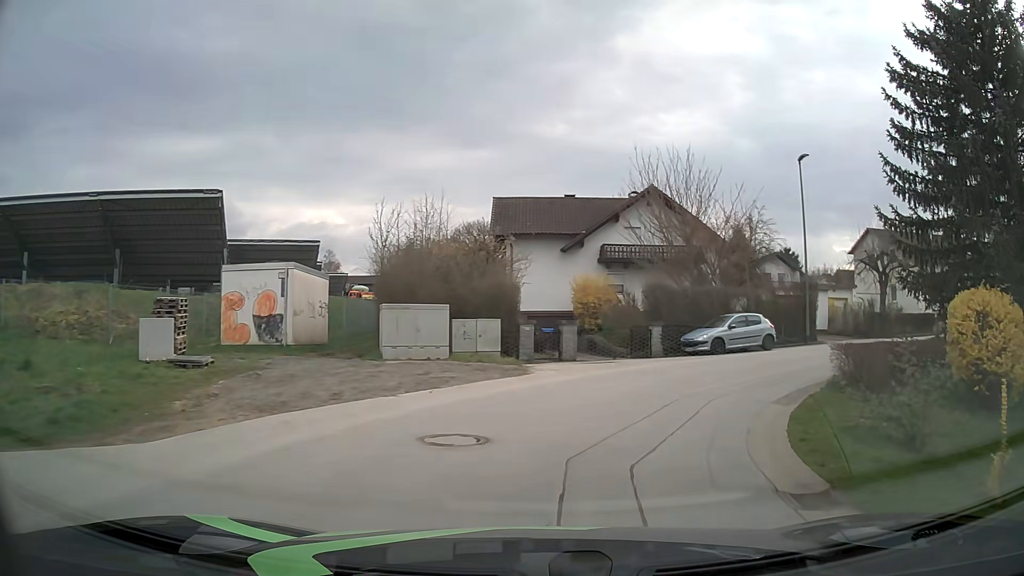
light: Day
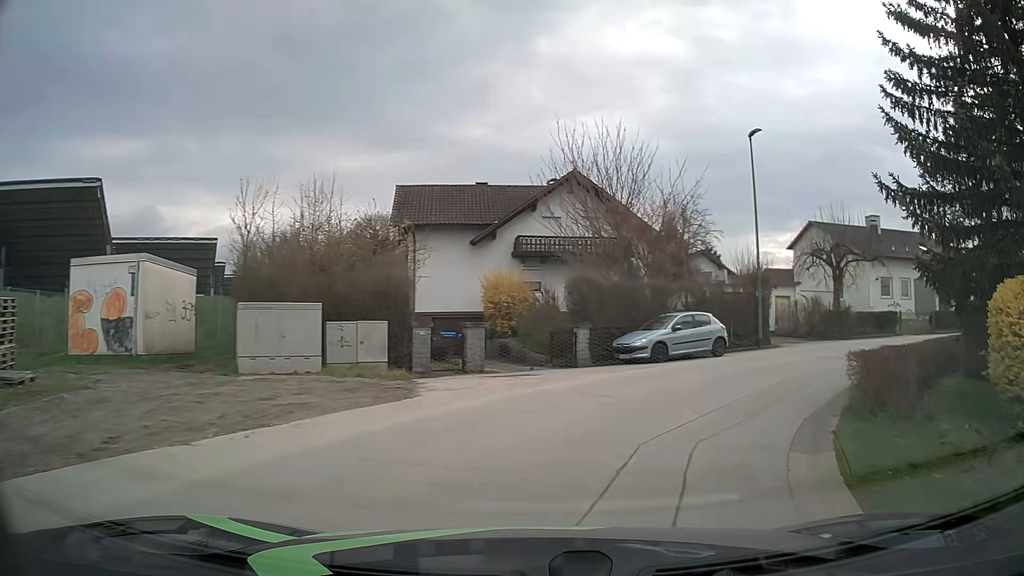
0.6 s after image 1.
(+0.2, +4.4) m; +6°
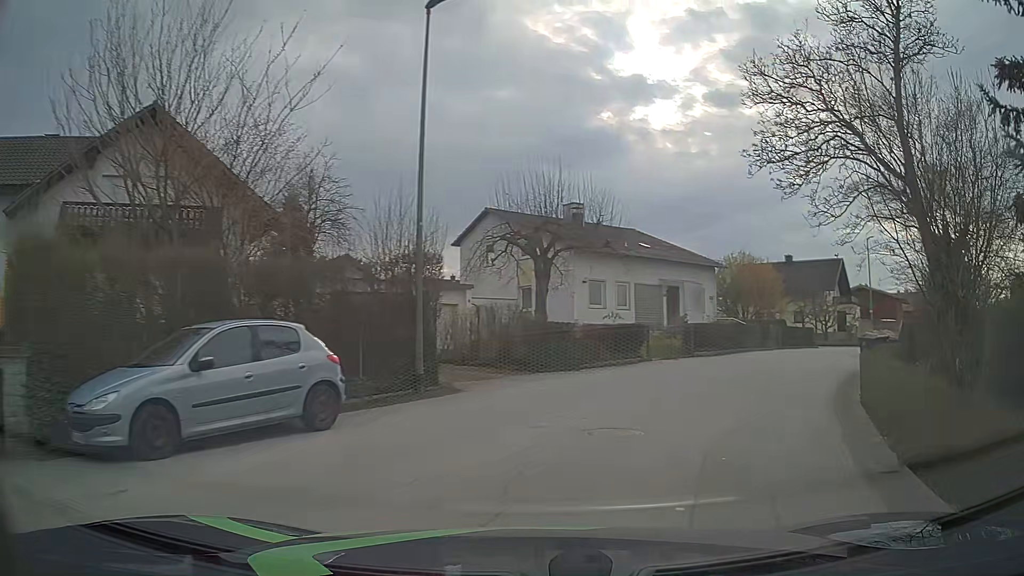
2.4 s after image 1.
(+2.9, +12.0) m; +29°
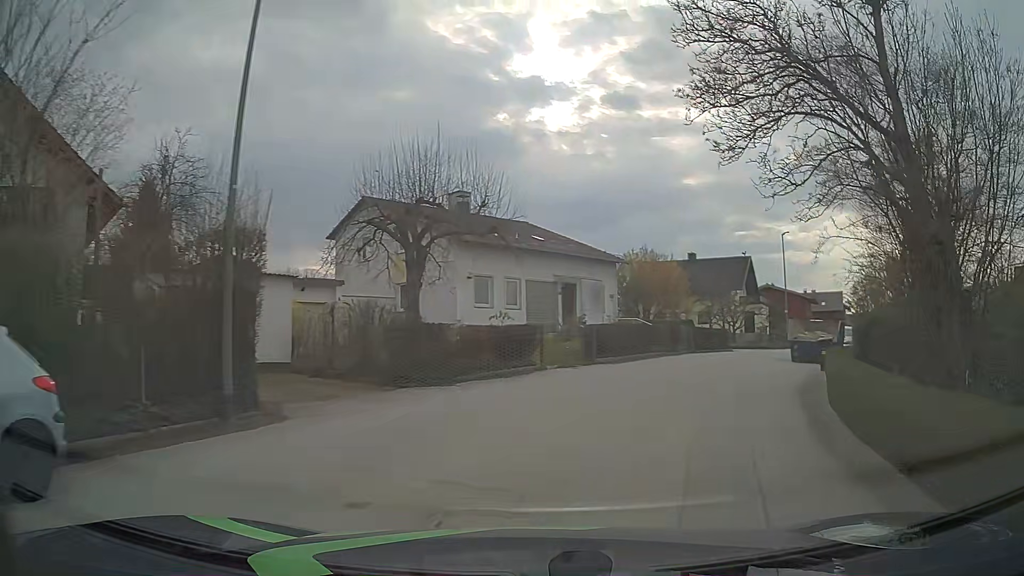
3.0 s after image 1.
(+0.3, +3.7) m; +9°
(+2, +10) (+4, +19) (+9, +28) (+15, +36) (+22, +44) (+29, +51) (+35, +58) (+42, +66) (+48, +74) (+55, +81) m
